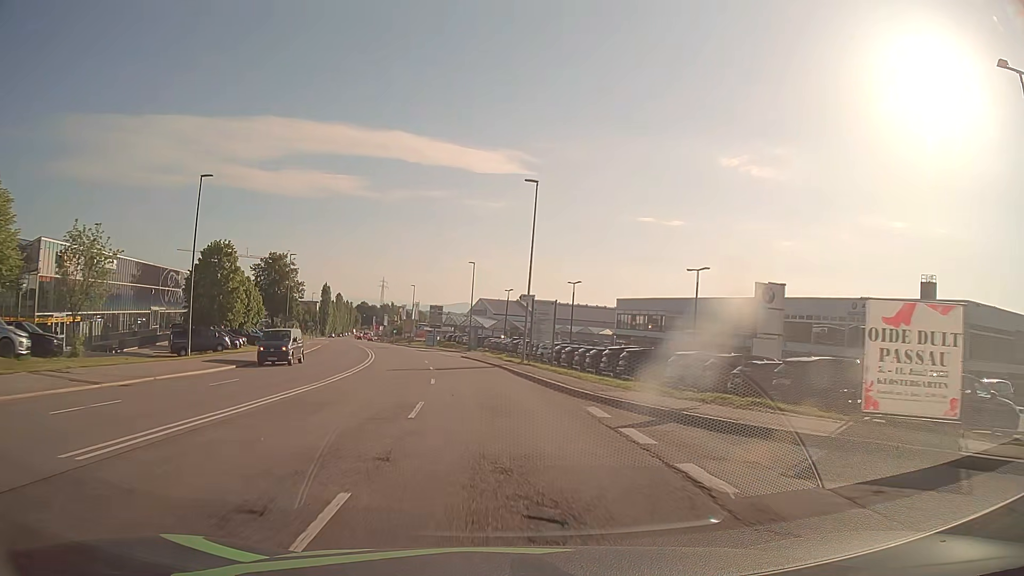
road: secondary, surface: asphalt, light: Day
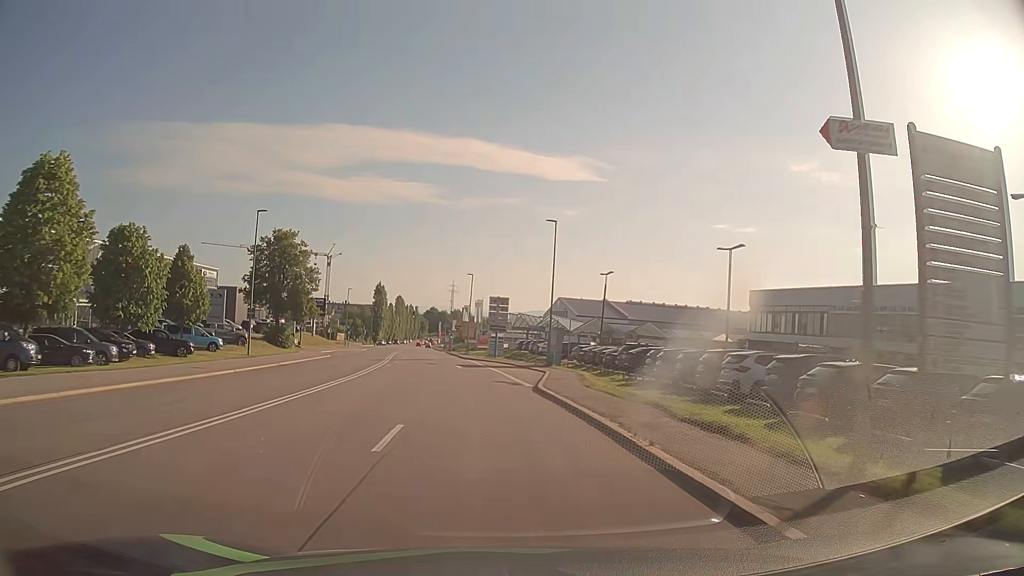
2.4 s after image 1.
(-1.7, +30.5) m; -6°
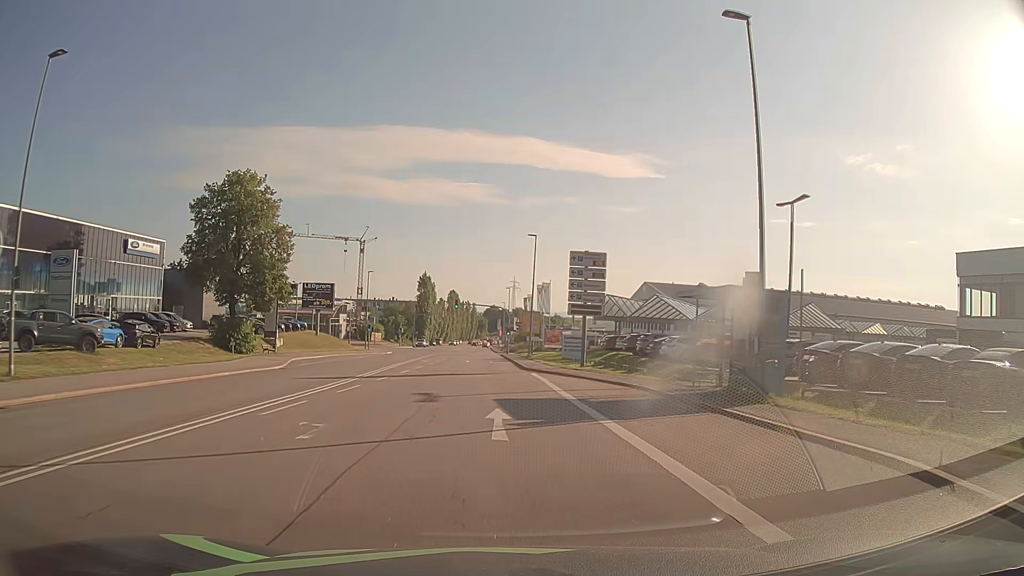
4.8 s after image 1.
(-1.6, +30.6) m; -6°
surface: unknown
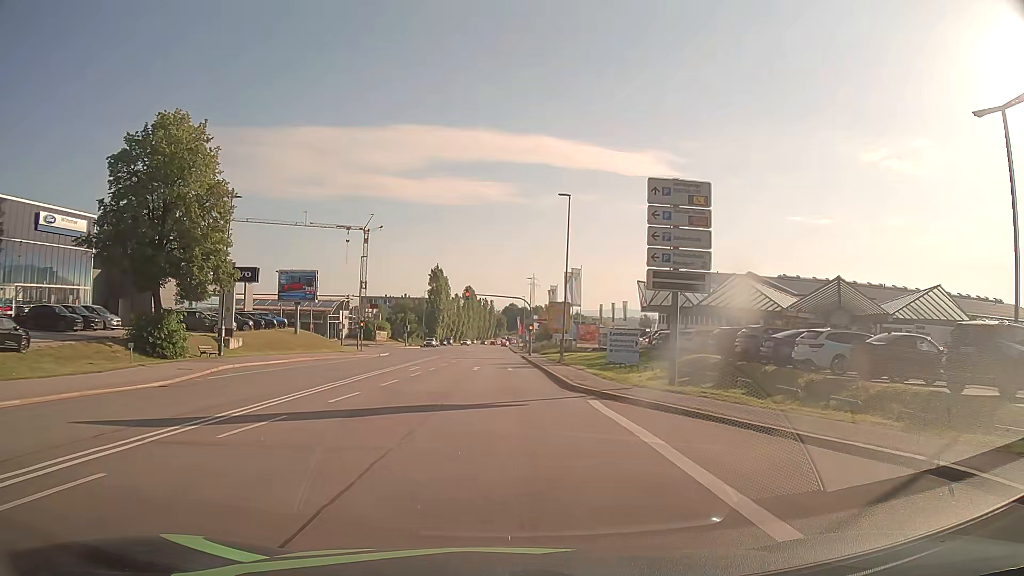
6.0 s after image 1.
(-0.2, +15.3) m; -1°
(0, +10) (0, +20) (0, +30) (0, +40) (0, +50) (0, +60) (0, +70) (0, +80) (0, +90) (-1, +100) m
